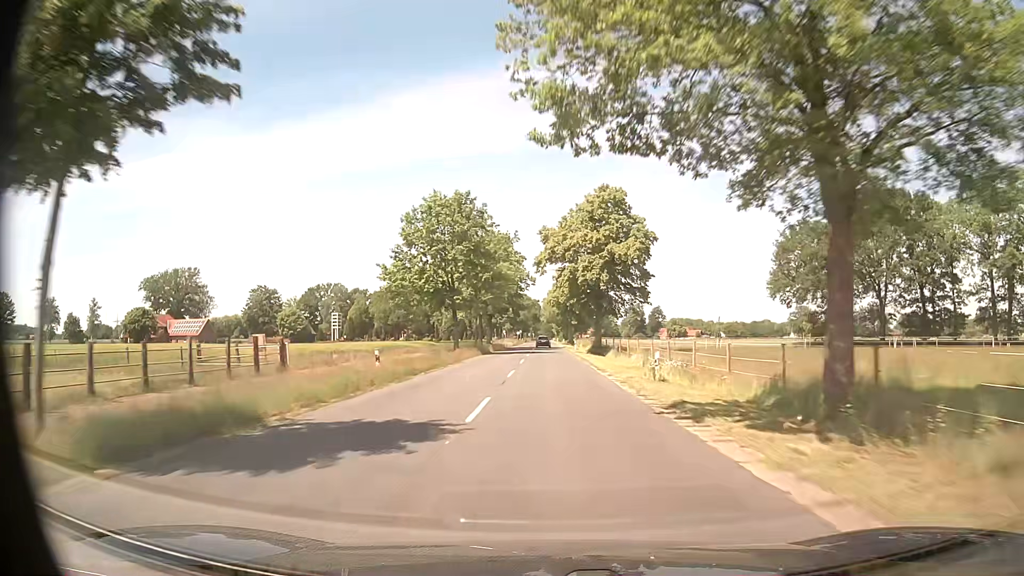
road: secondary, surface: asphalt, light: Day
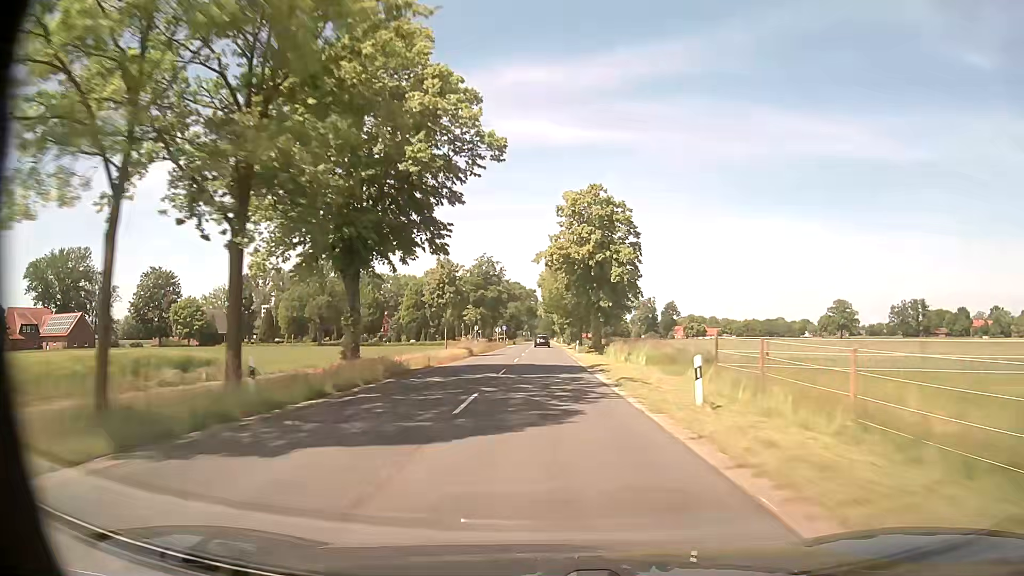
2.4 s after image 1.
(-0.1, +59.4) m; 0°
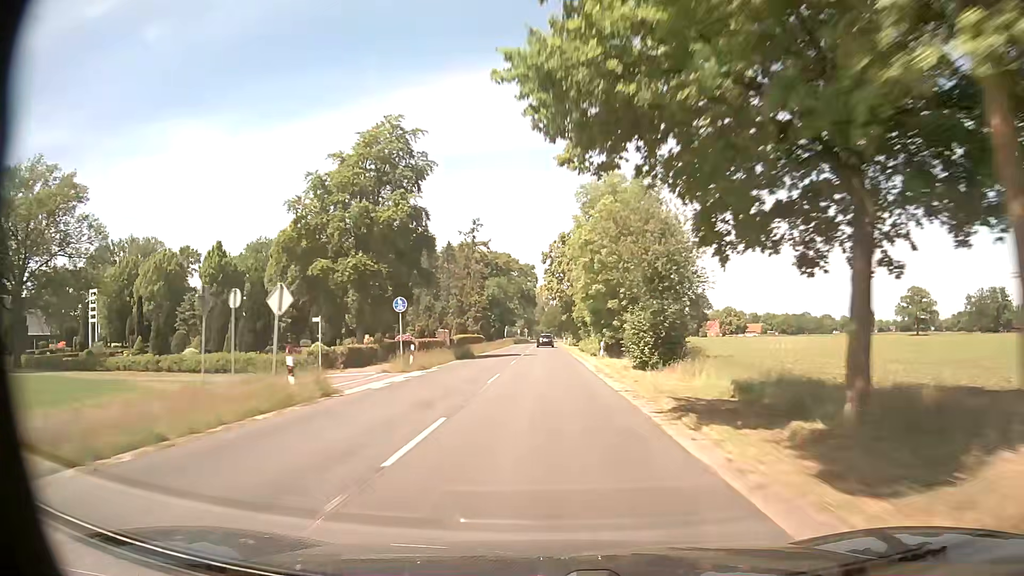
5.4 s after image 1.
(-0.8, +77.0) m; -1°
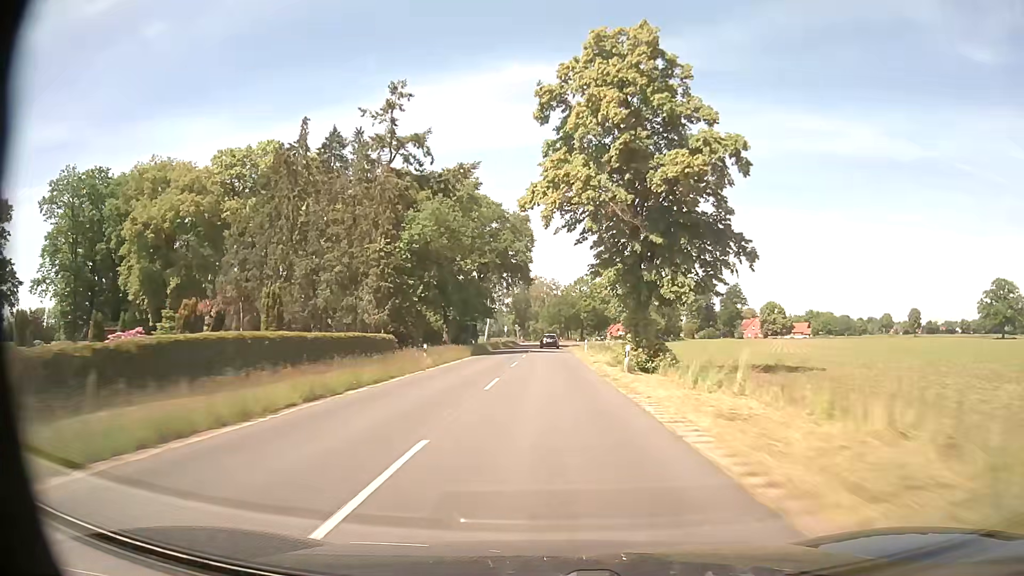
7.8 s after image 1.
(-0.1, +62.5) m; 0°
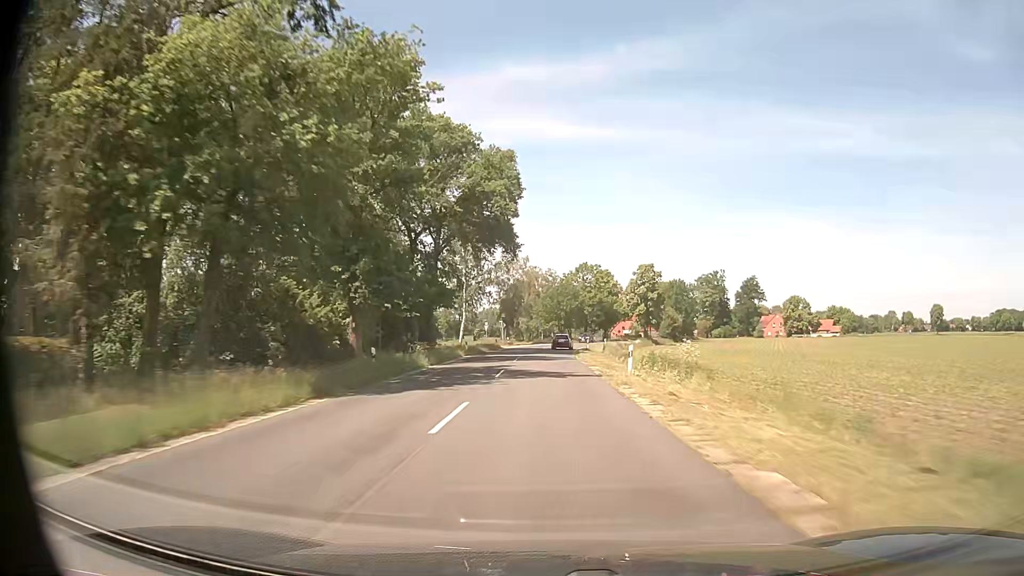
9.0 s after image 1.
(+0.1, +31.4) m; 0°
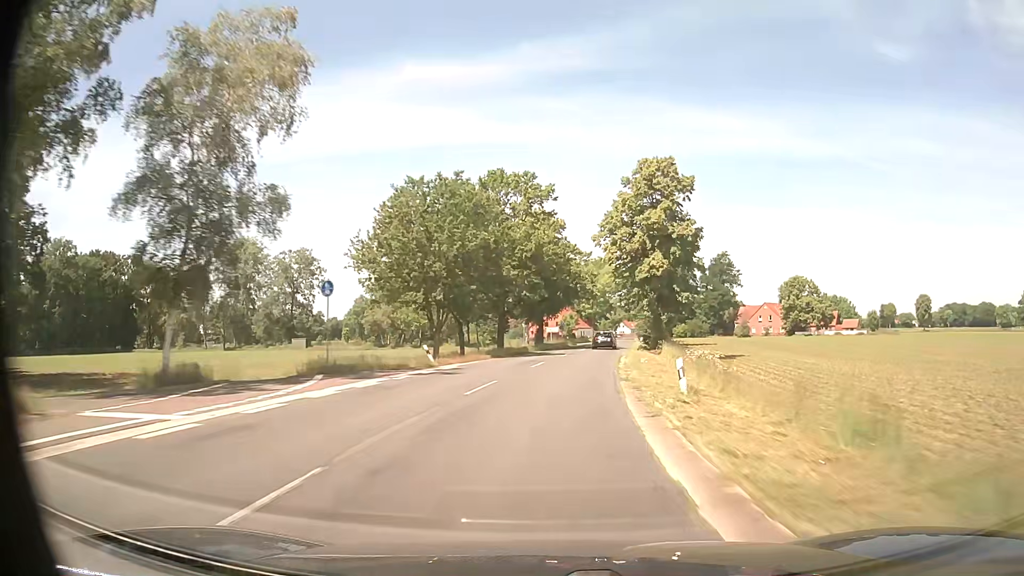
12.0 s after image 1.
(+3.4, +78.1) m; +9°
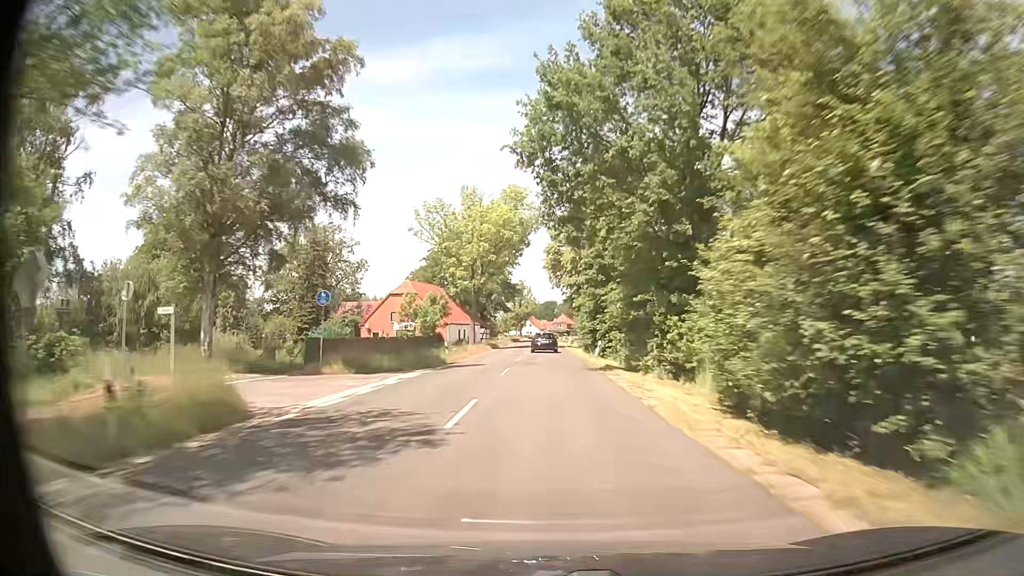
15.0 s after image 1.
(+7.5, +76.0) m; +8°
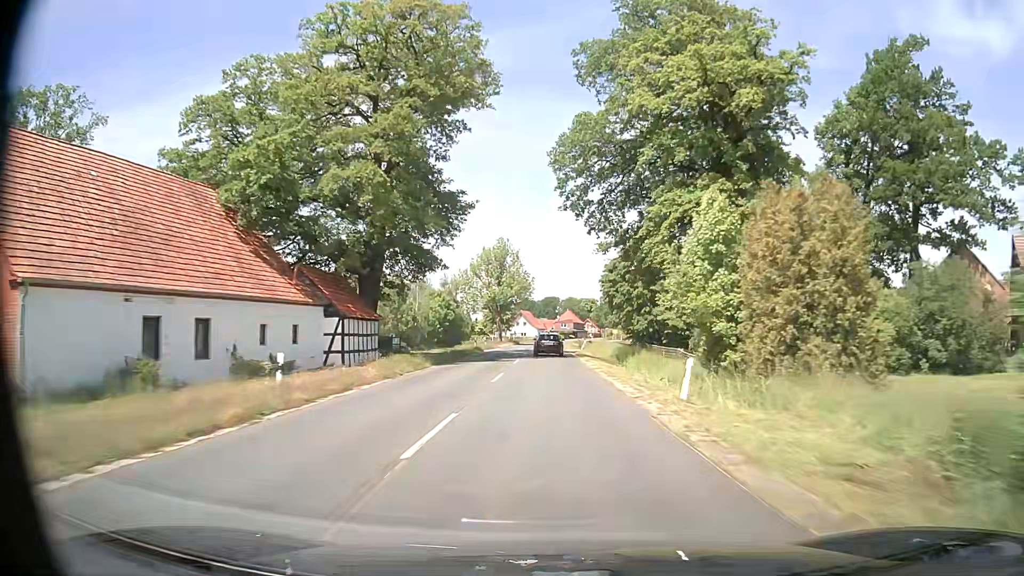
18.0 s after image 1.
(-0.3, +74.3) m; 0°
(0, +10) (0, +20) (0, +30) (0, +40) (0, +50) (+1, +60) (+1, +70) (+1, +80) (+1, +90) (+2, +100) m
